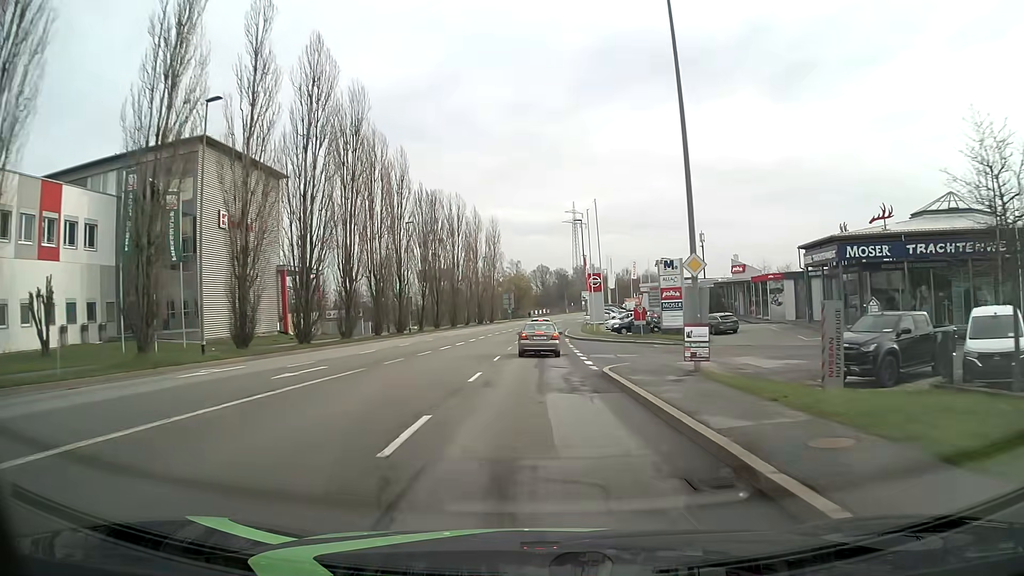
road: tertiary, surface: asphalt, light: Day
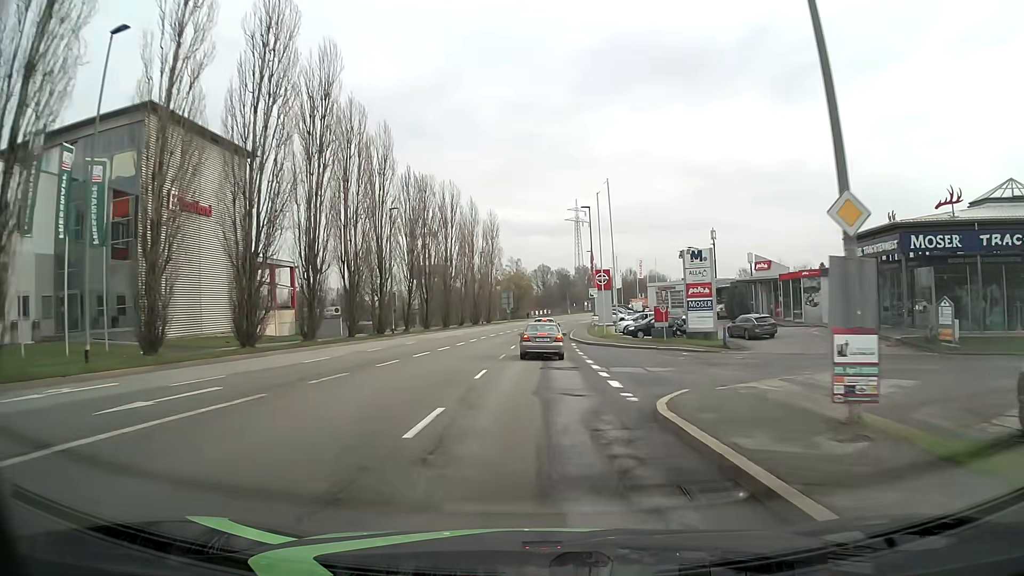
(0.0, +7.8) m; 0°
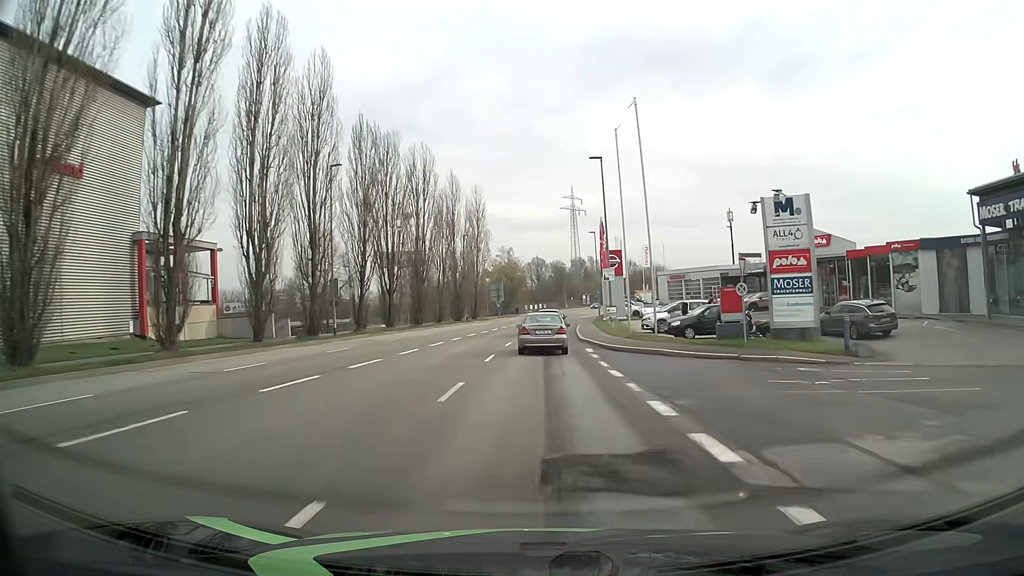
(0.0, +15.0) m; 0°
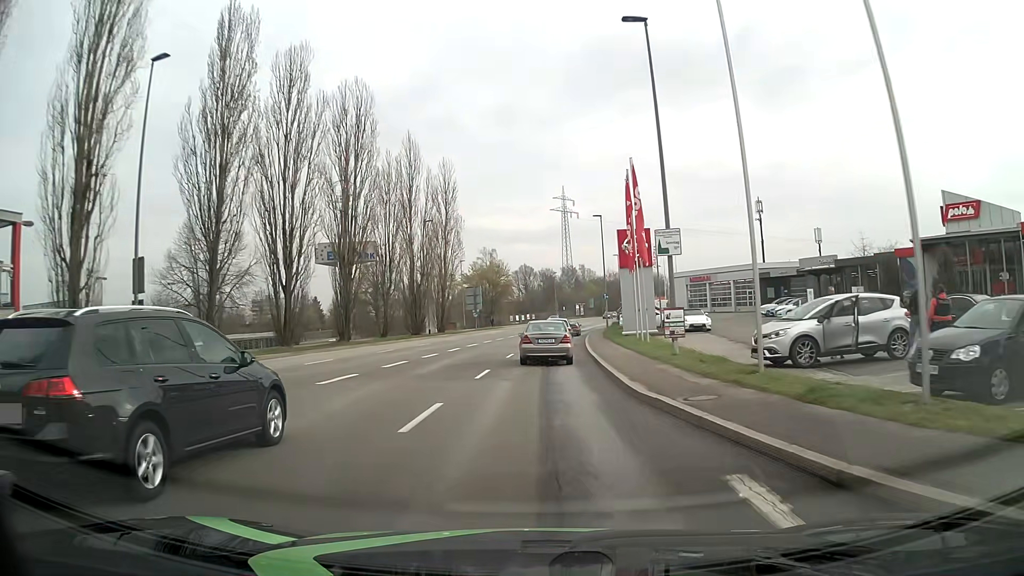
(+0.3, +20.6) m; +1°
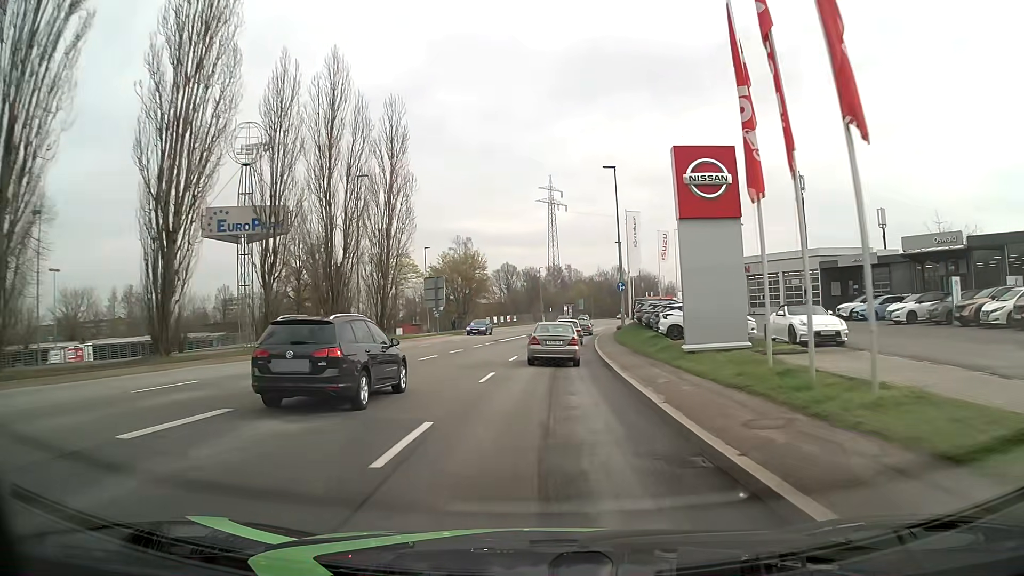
(+0.2, +20.0) m; +1°
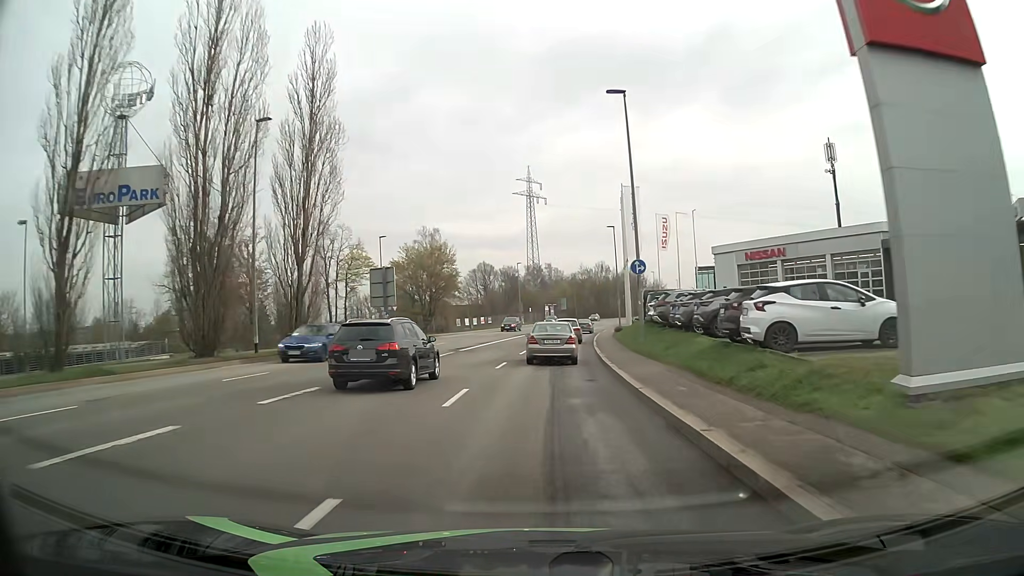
(+0.3, +13.6) m; +2°
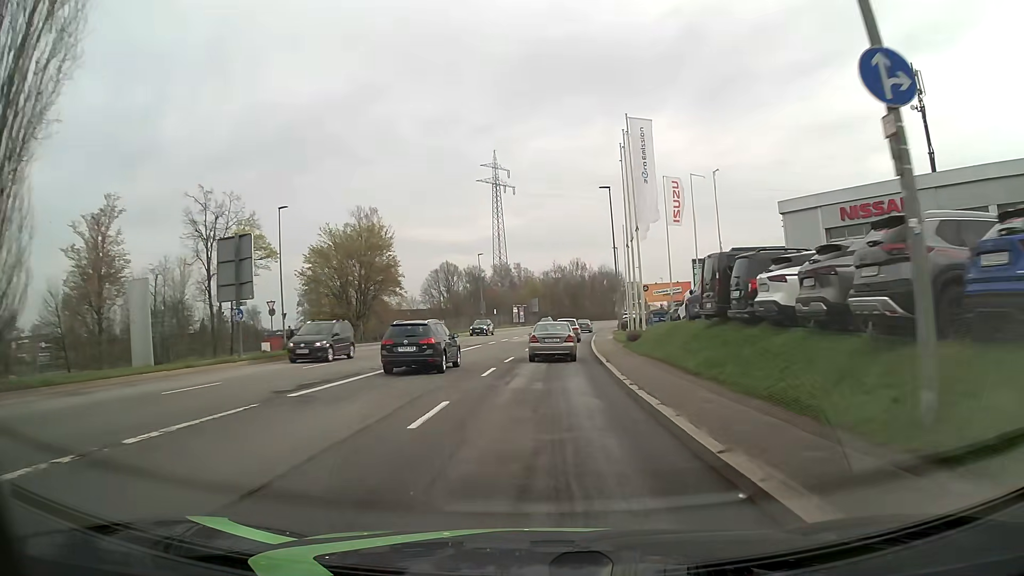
(+0.5, +20.7) m; +2°
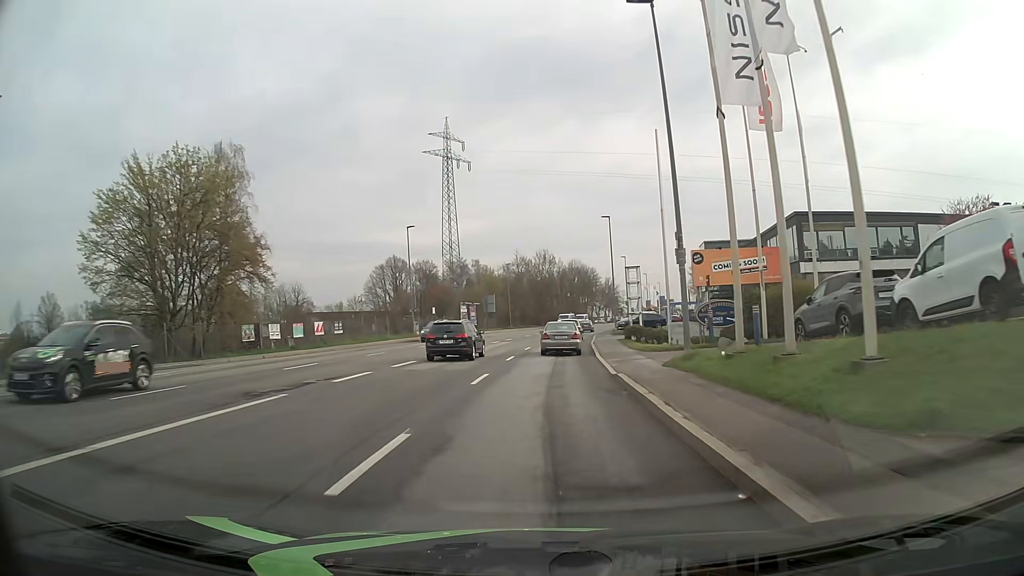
(+0.8, +28.4) m; +3°
(0, +10) (0, +20) (+1, +30) (+1, +40) (+2, +50) (+3, +60) (+4, +70) (+6, +80) (+7, +90) (+9, +99) m
